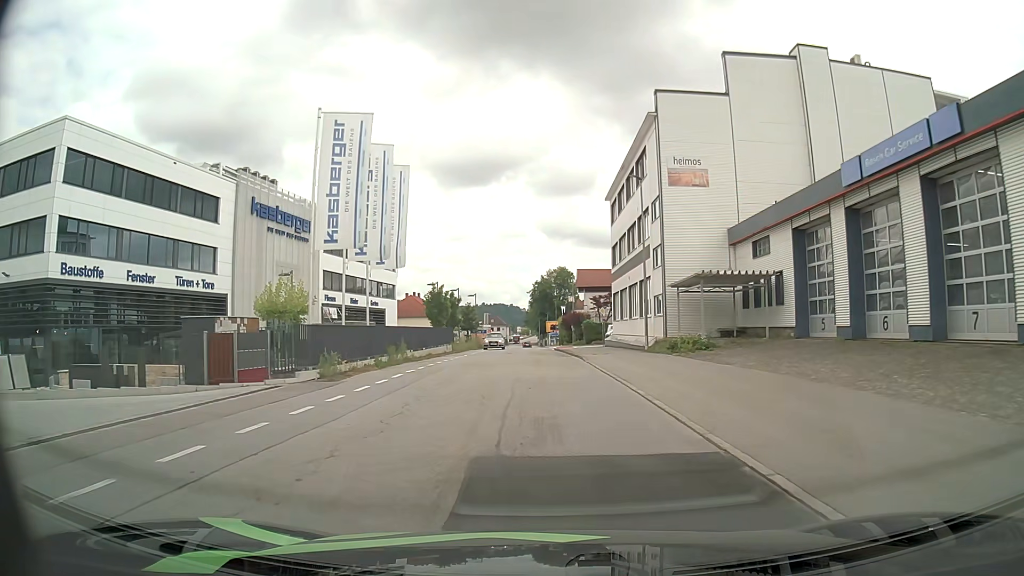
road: residential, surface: asphalt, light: Day
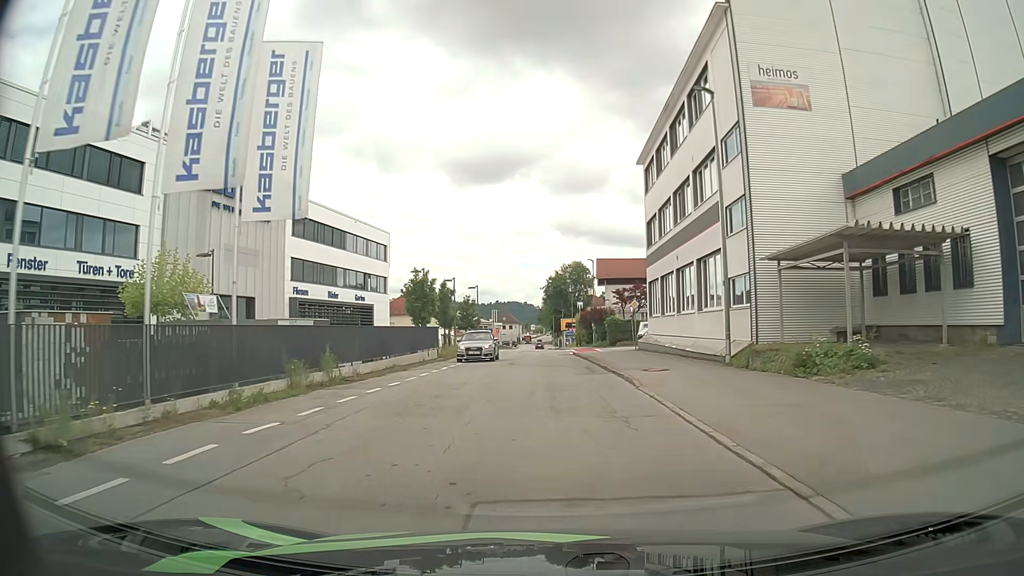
(-0.3, +12.0) m; -2°
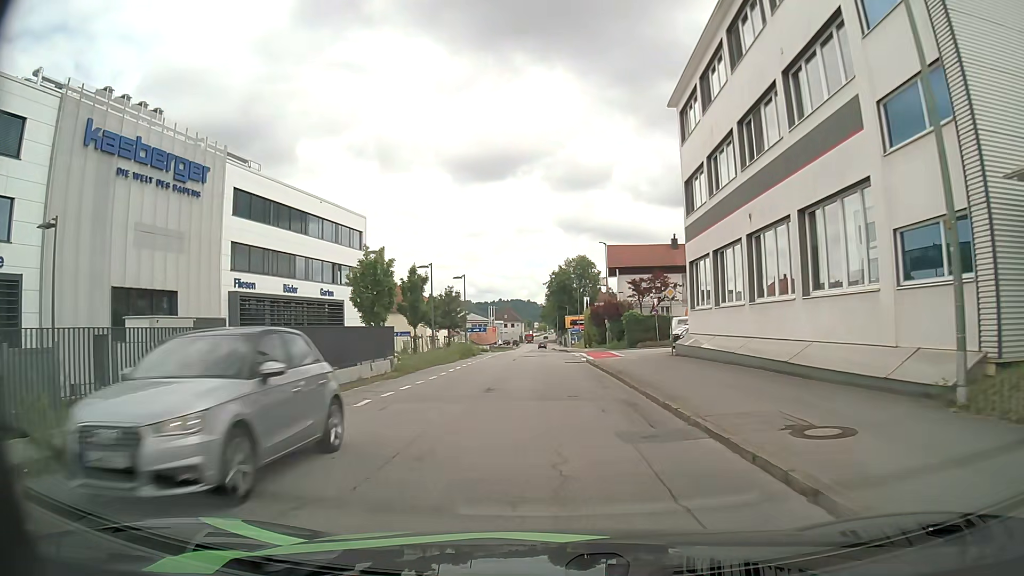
(0.0, +11.5) m; 0°
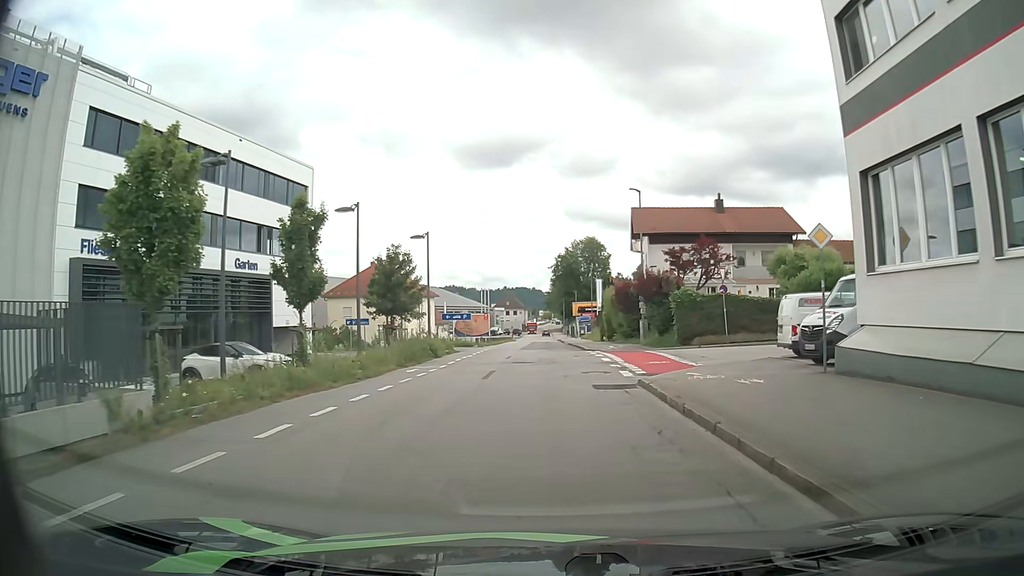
(0.0, +17.2) m; +1°
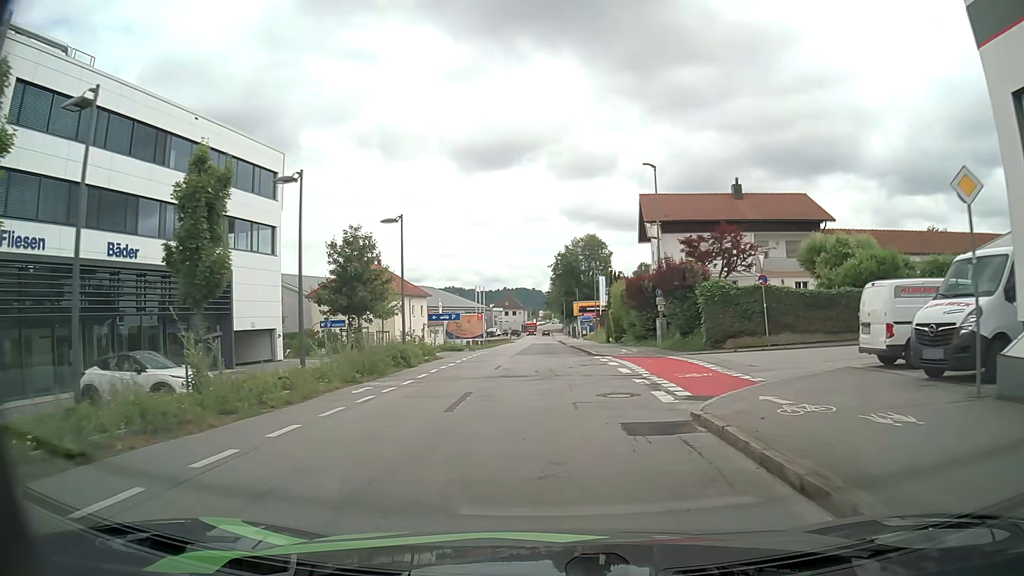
(0.0, +5.8) m; +1°
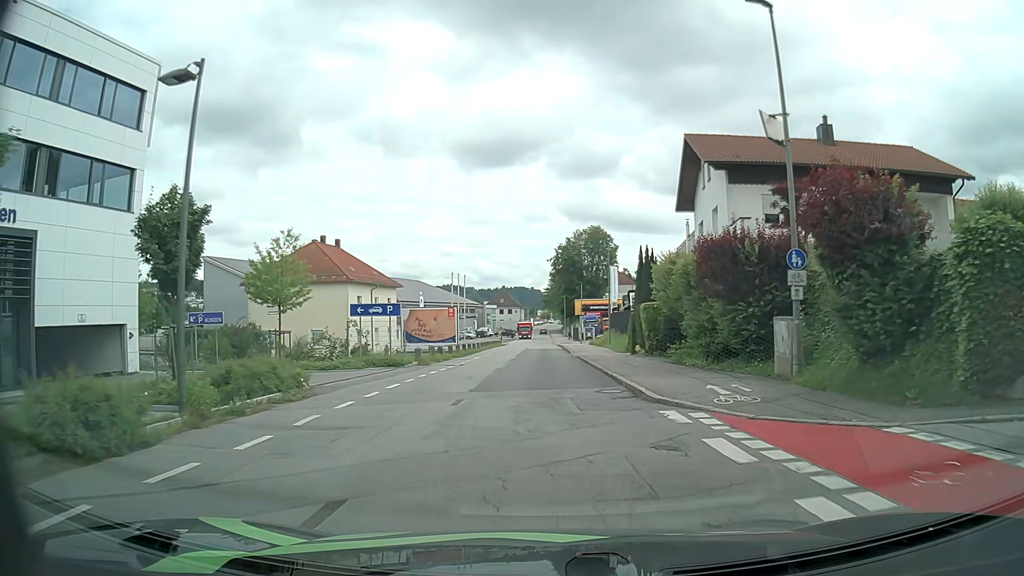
(-0.4, +16.9) m; -2°
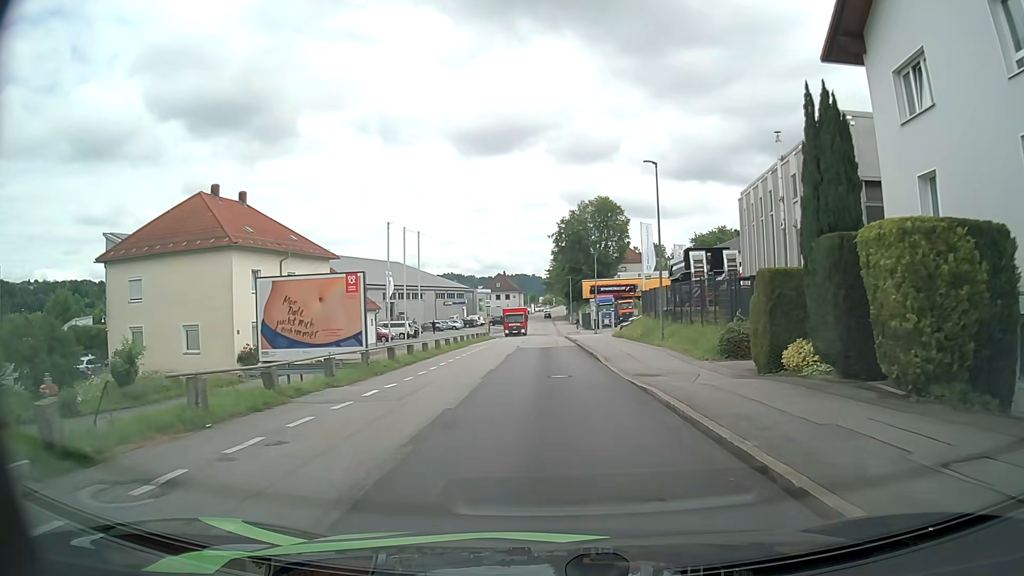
(0.0, +22.7) m; 0°
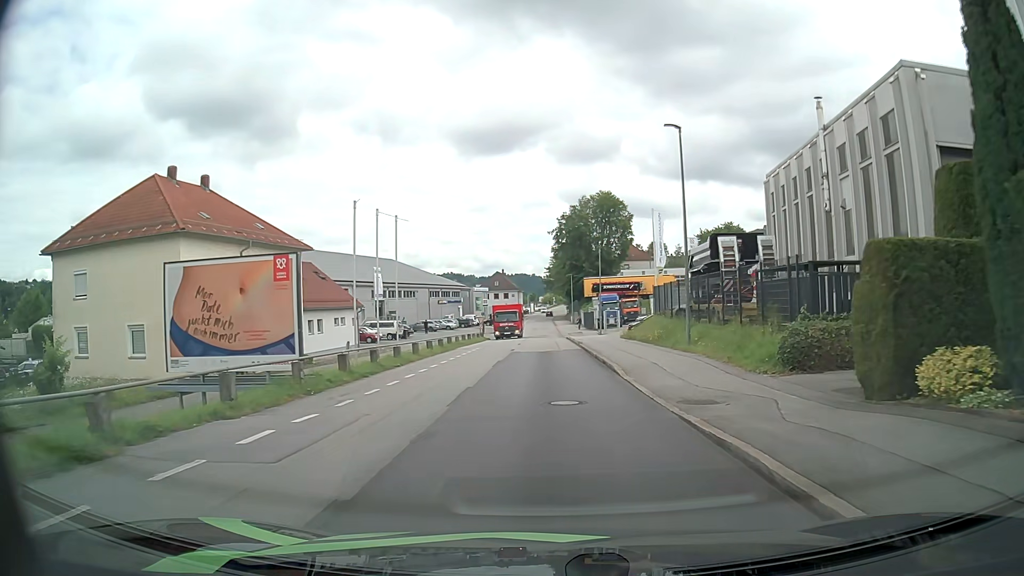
(0.0, +5.7) m; 0°
(0, +10) (0, +20) (0, +30) (0, +40) (-1, +50) (-1, +60) (-1, +70) (-1, +80) (-1, +90) (-1, +100) m
